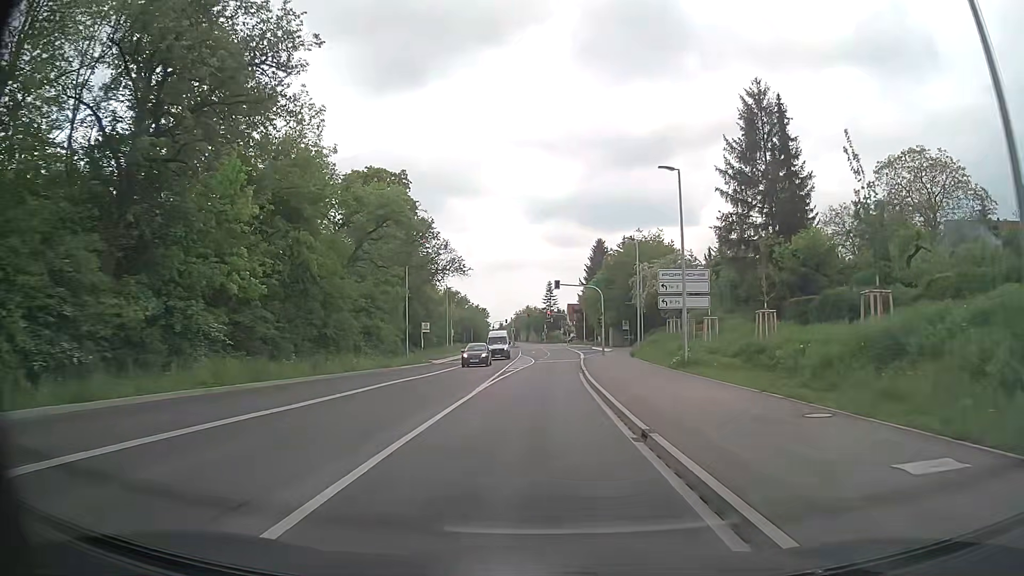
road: secondary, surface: asphalt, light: Day
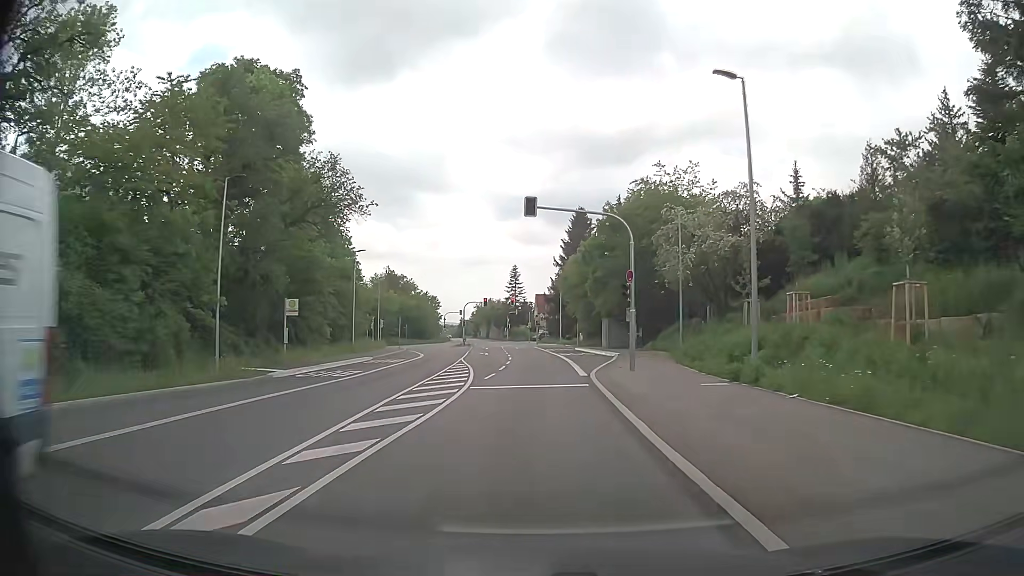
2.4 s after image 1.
(+0.9, +30.4) m; +3°
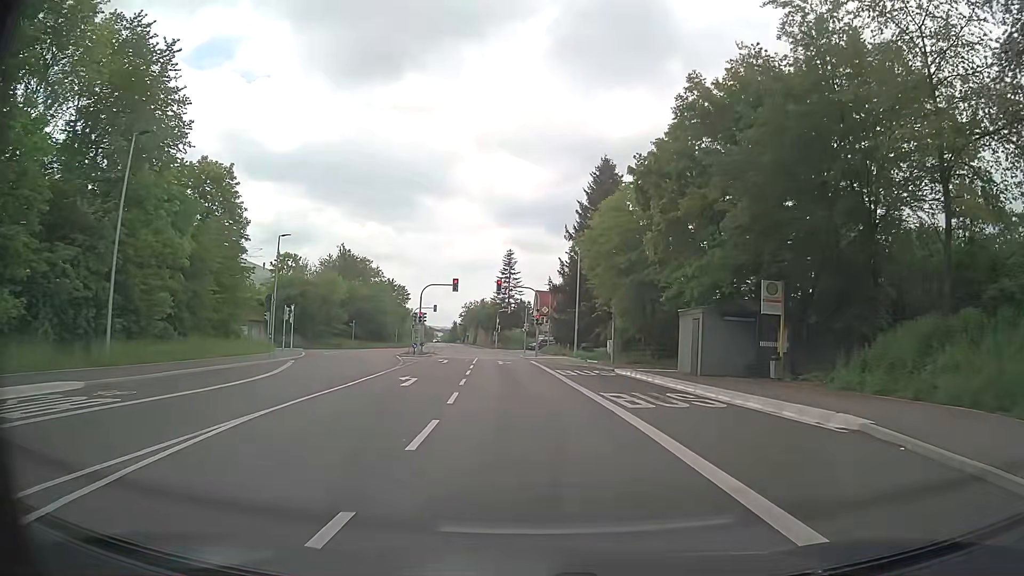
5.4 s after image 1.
(+0.3, +32.7) m; +1°
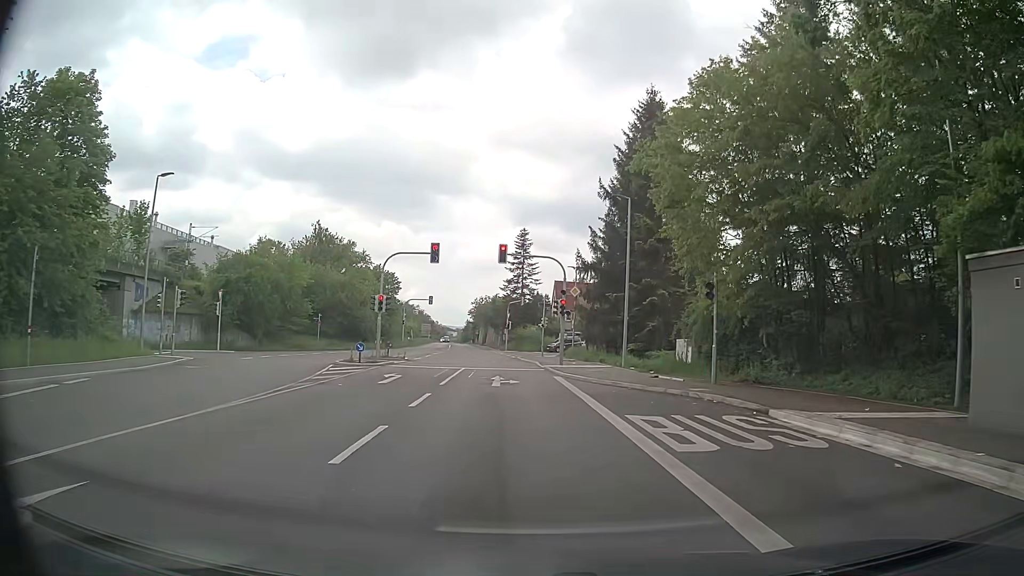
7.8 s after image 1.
(-0.3, +19.1) m; -2°
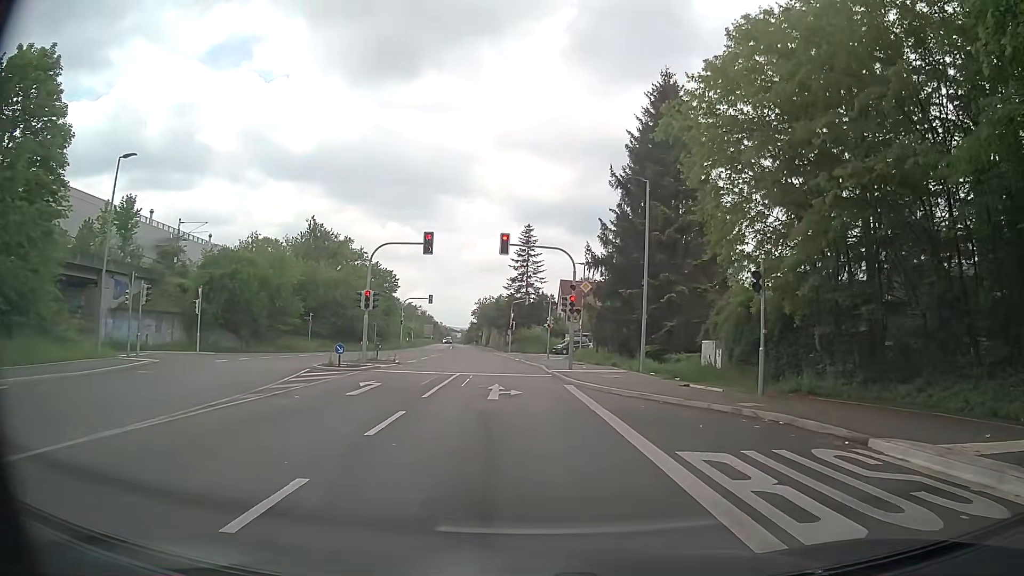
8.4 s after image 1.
(0.0, +3.8) m; 0°
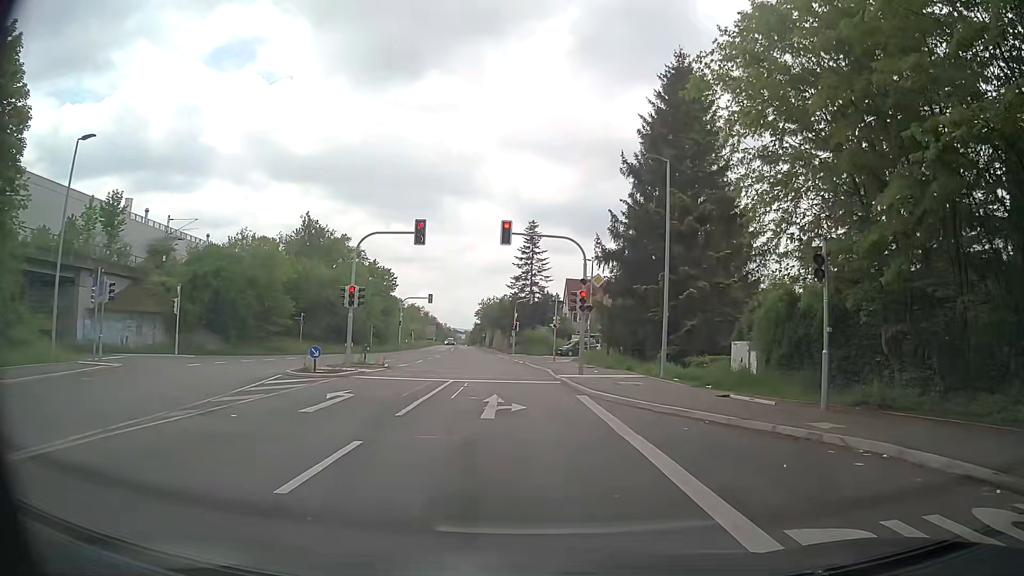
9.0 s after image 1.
(0.0, +3.5) m; 0°
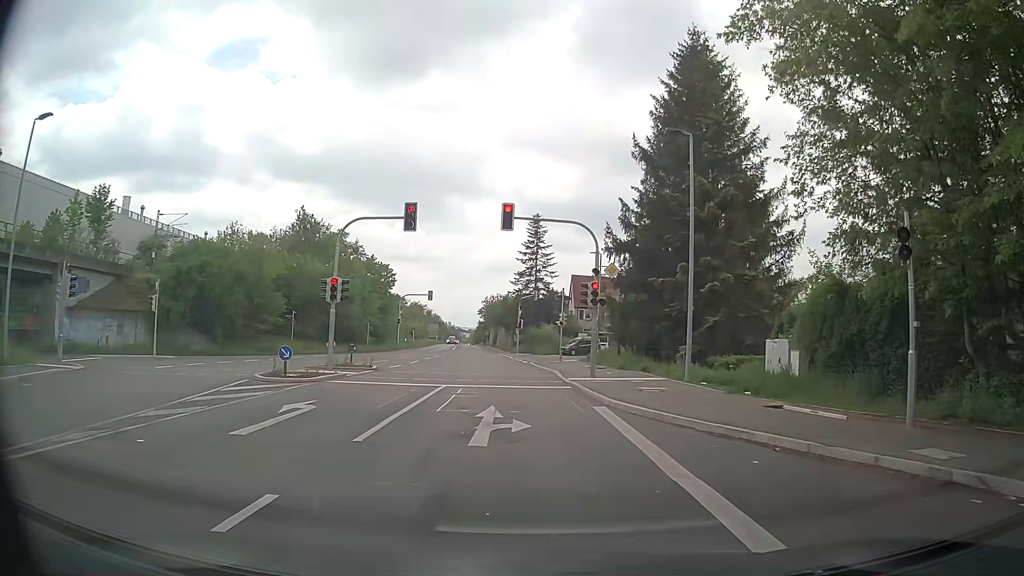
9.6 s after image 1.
(0.0, +3.1) m; +1°
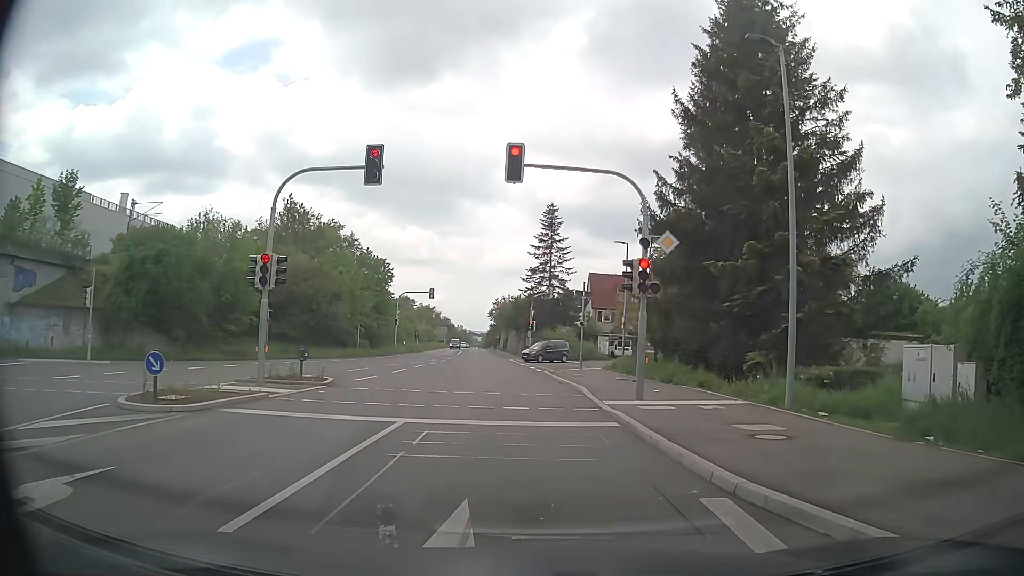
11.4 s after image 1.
(-0.2, +7.6) m; -2°
